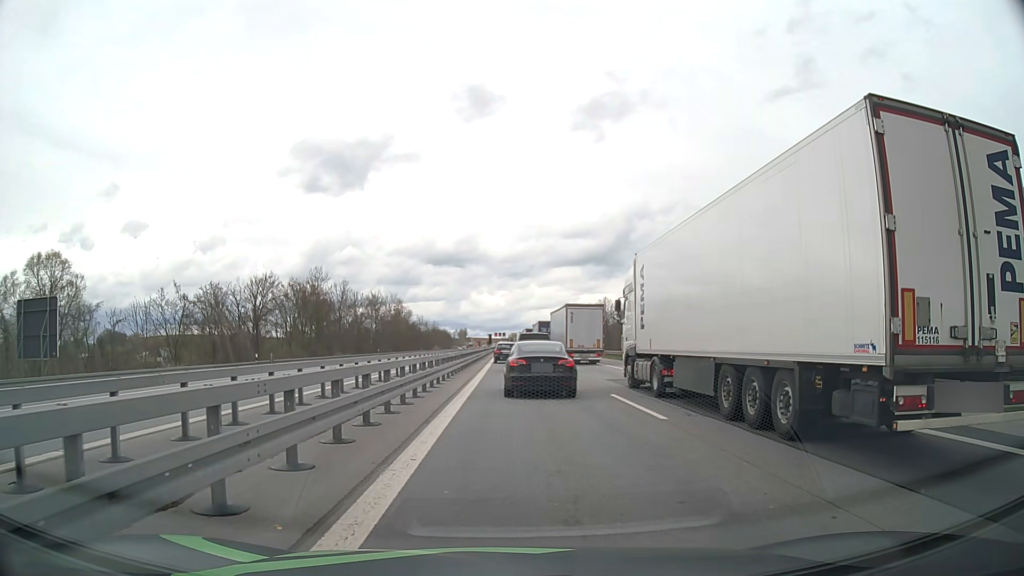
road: motorway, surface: asphalt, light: Day
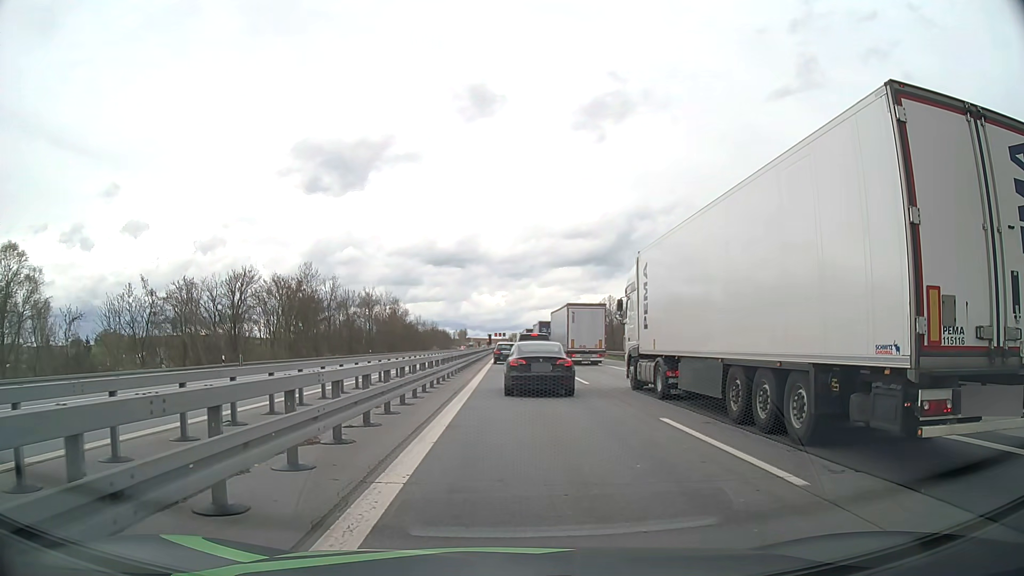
(0.0, +6.1) m; -1°
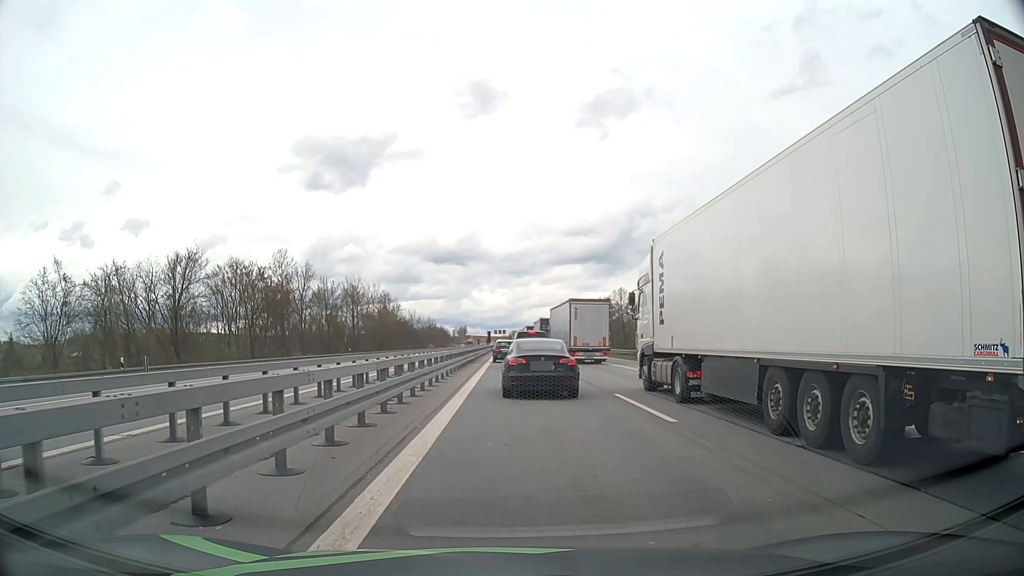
(0.0, +12.4) m; 0°
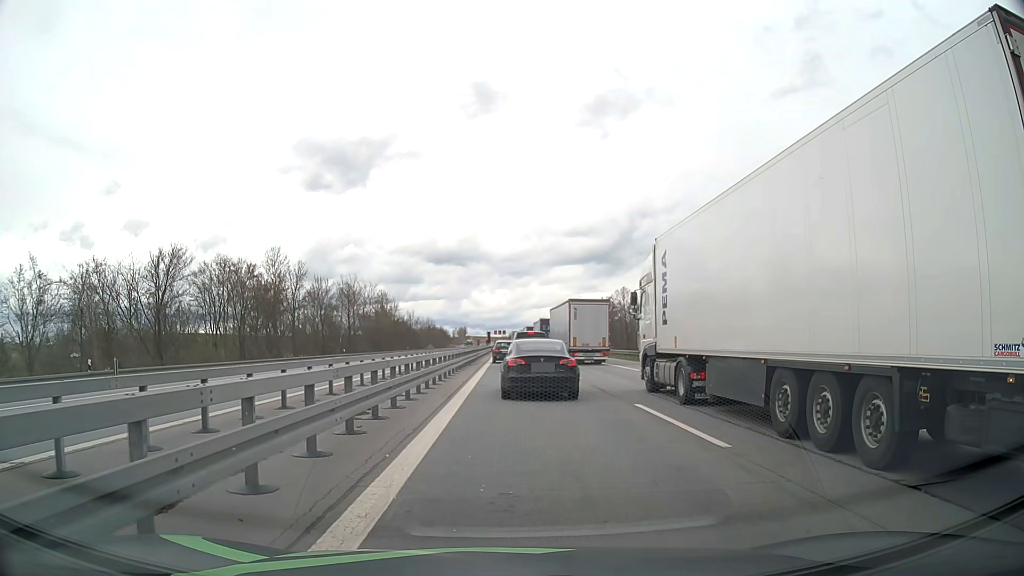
(0.0, +2.8) m; 0°
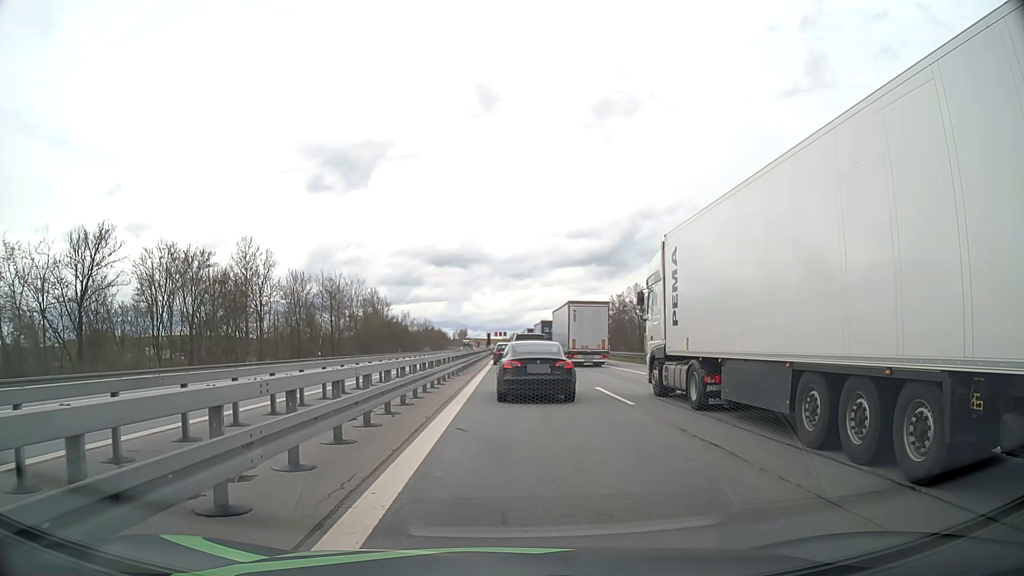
(0.0, +10.8) m; 0°
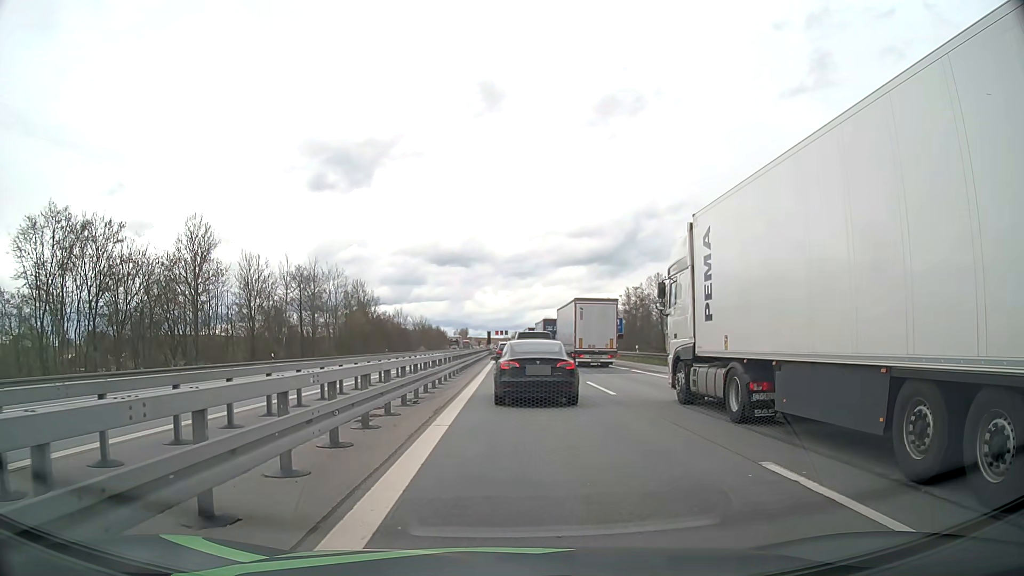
(0.0, +14.5) m; 0°
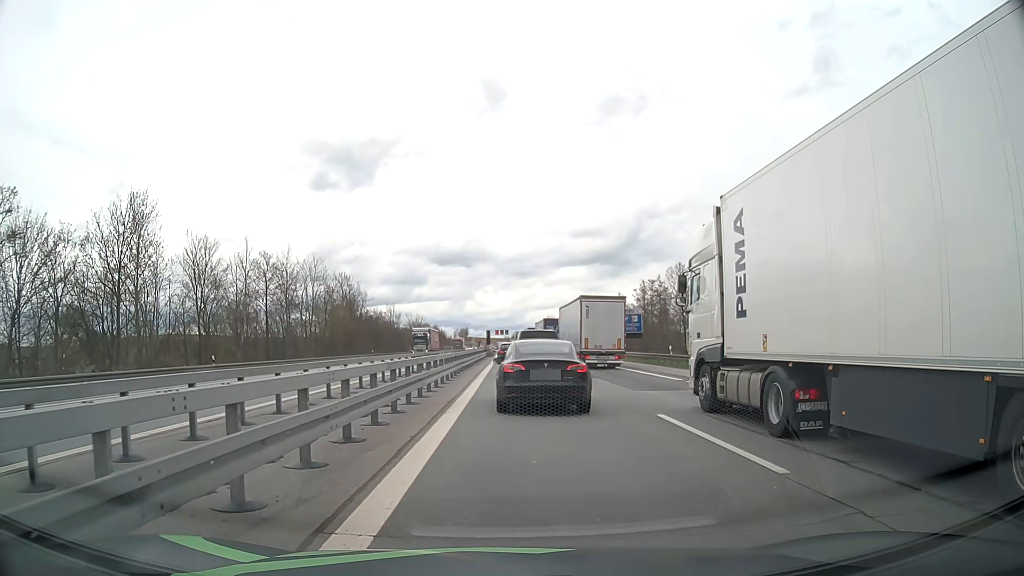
(0.0, +11.5) m; 0°
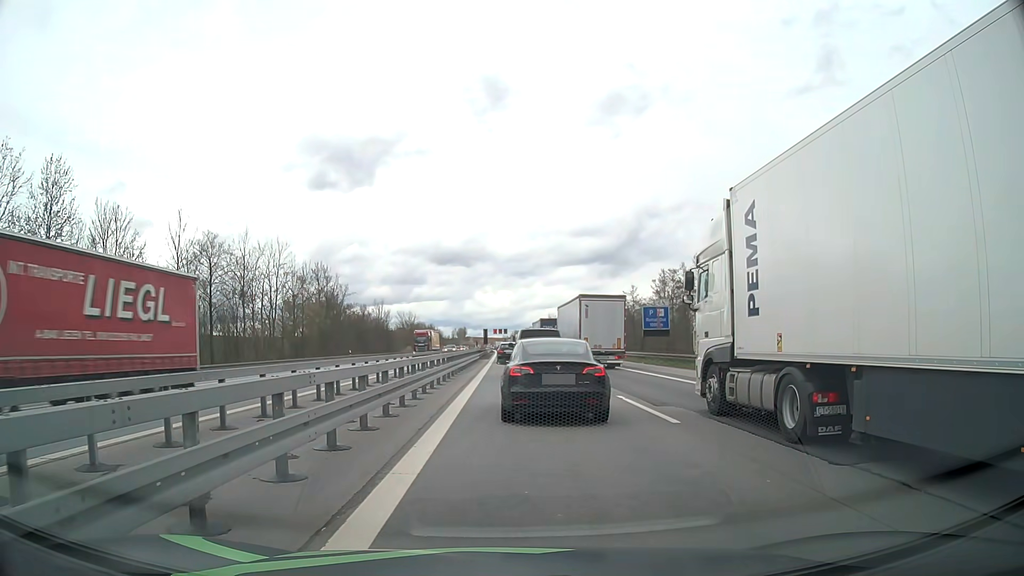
(0.0, +12.7) m; 0°
(0, +10) (0, +20) (0, +30) (0, +40) (0, +50) (0, +60) (0, +70) (0, +80) (0, +90) (0, +100) m
